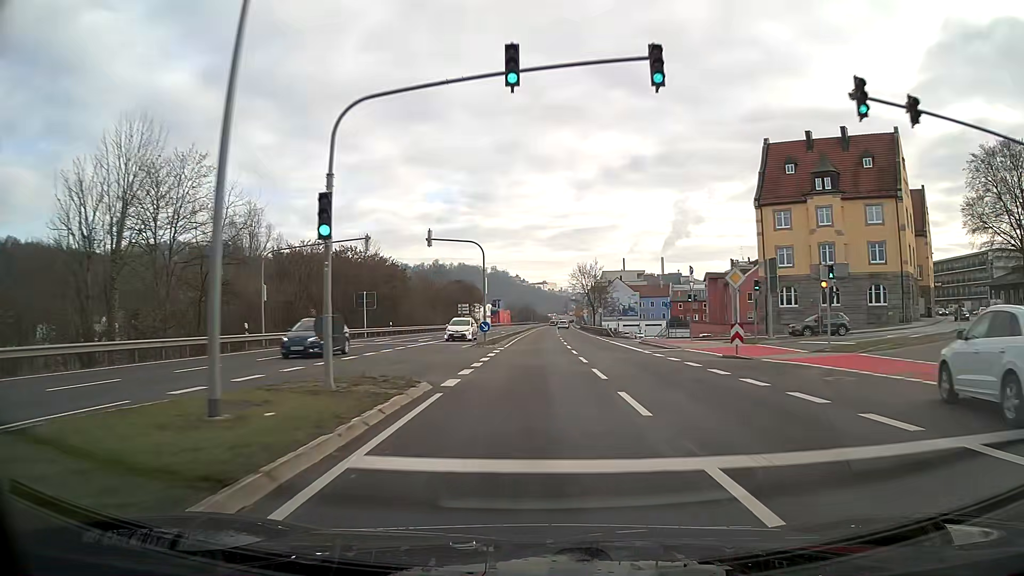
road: primary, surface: asphalt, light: Day
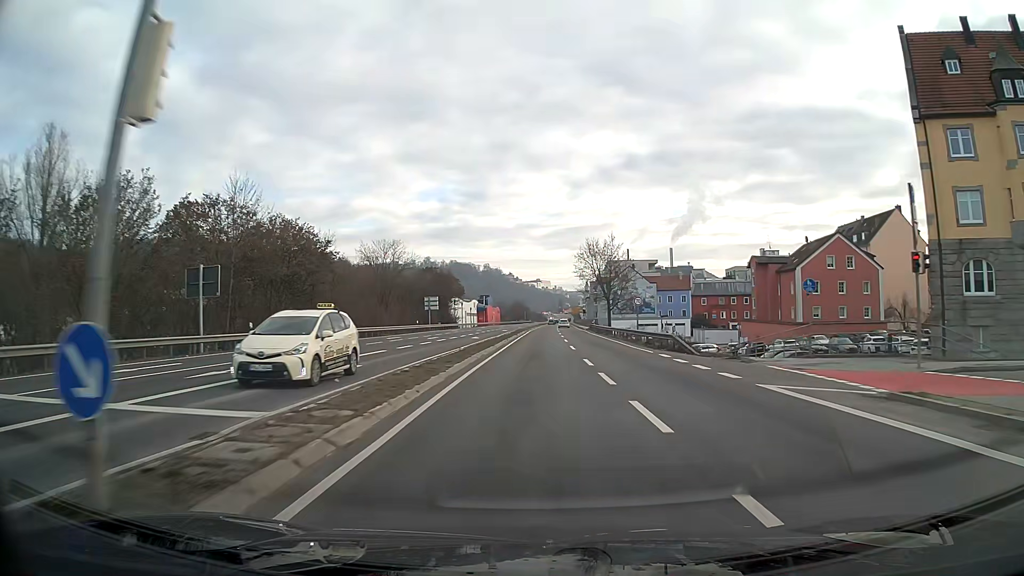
(+0.2, +31.6) m; +1°
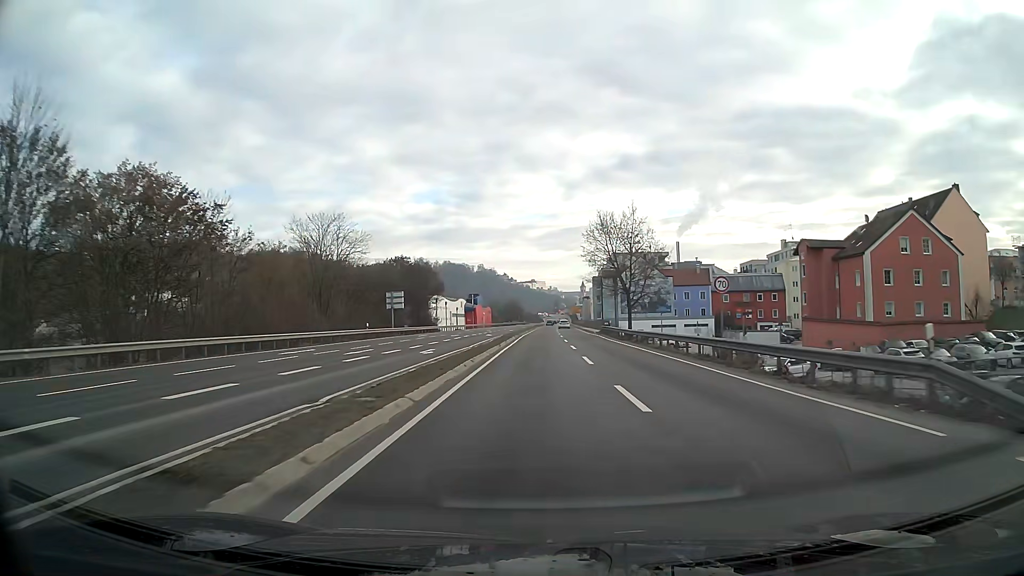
(+0.1, +21.2) m; 0°
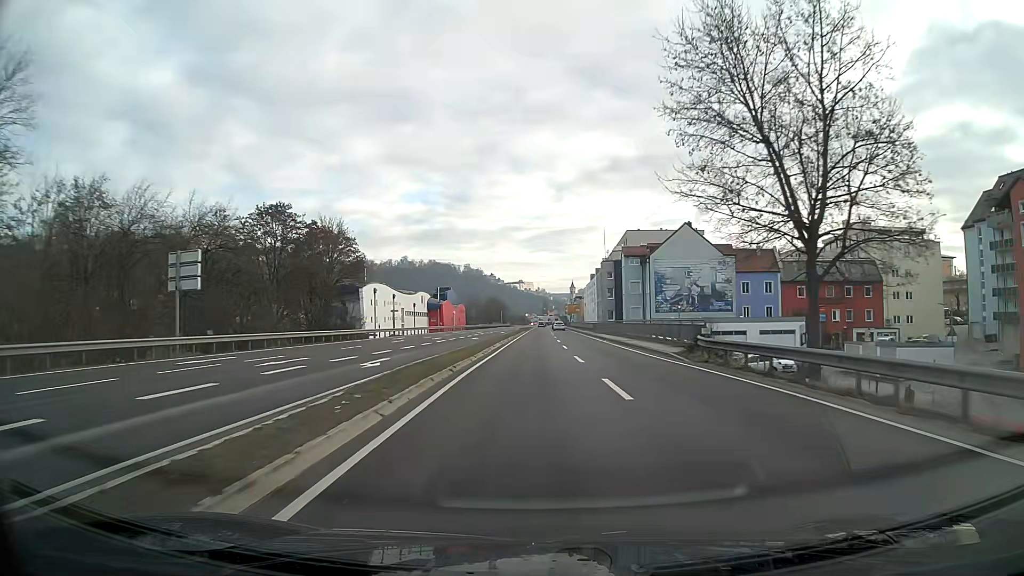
(+0.4, +42.7) m; +1°
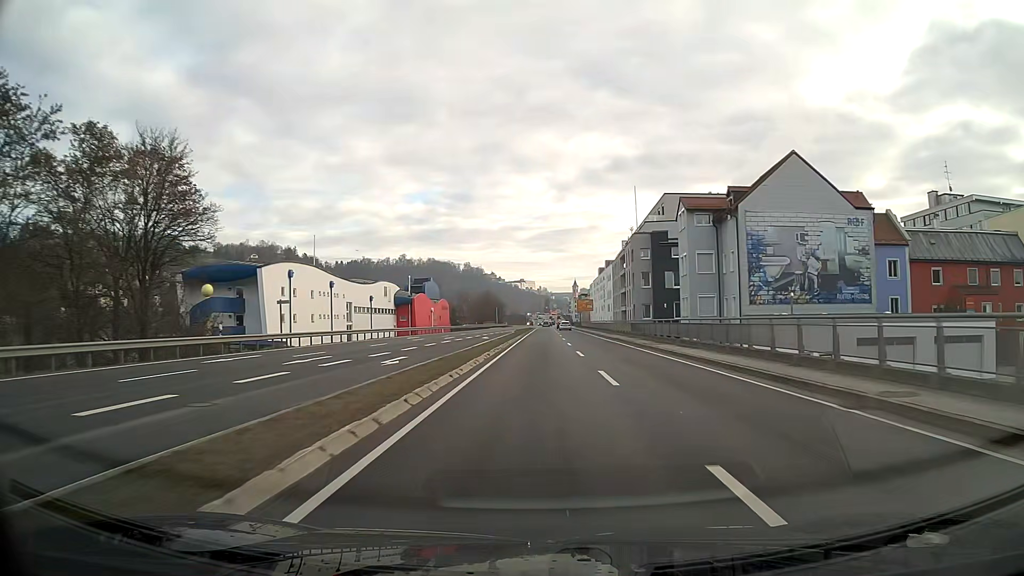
(0.0, +32.3) m; 0°
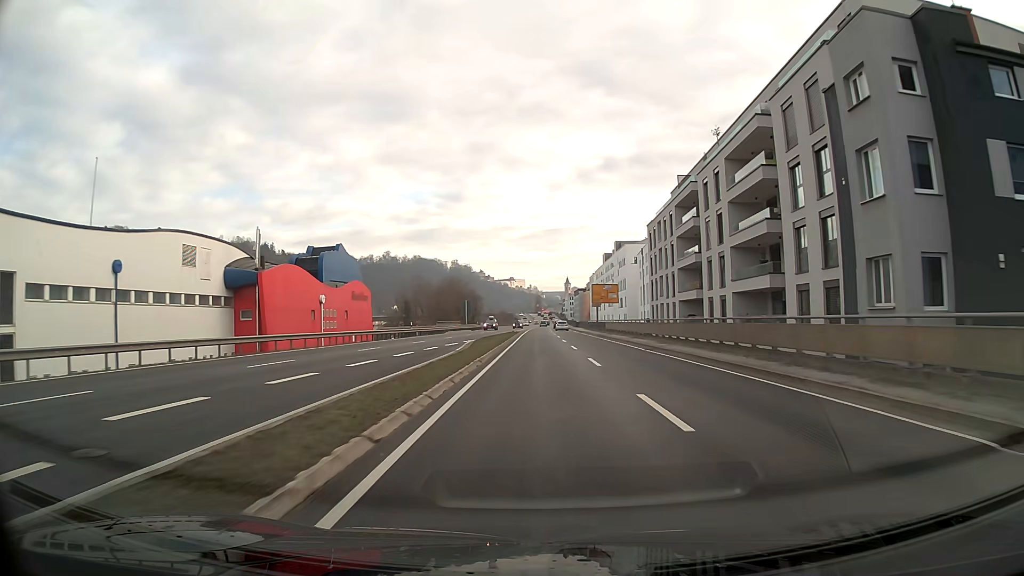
(+0.5, +54.4) m; +1°
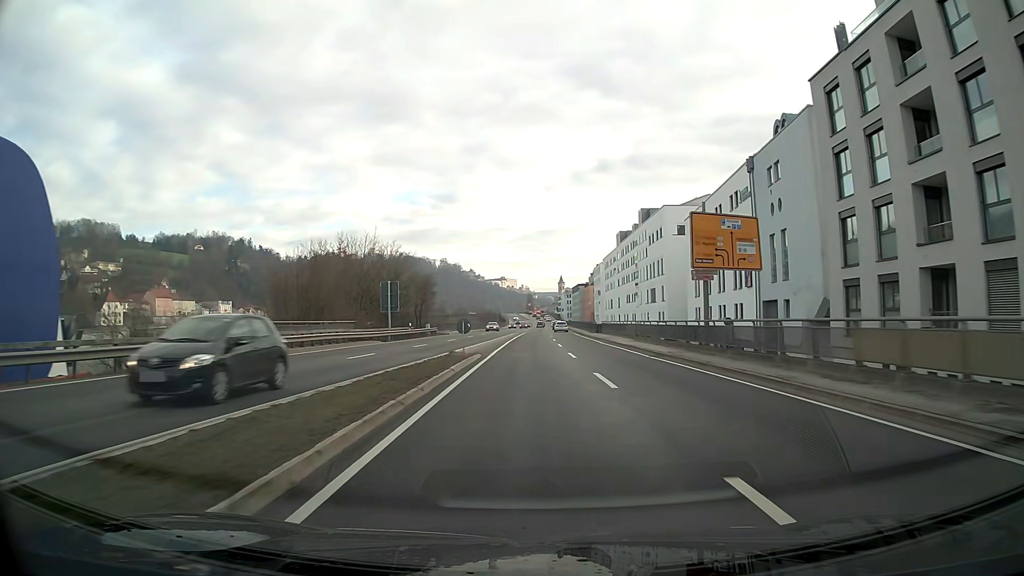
(+0.4, +54.6) m; +1°
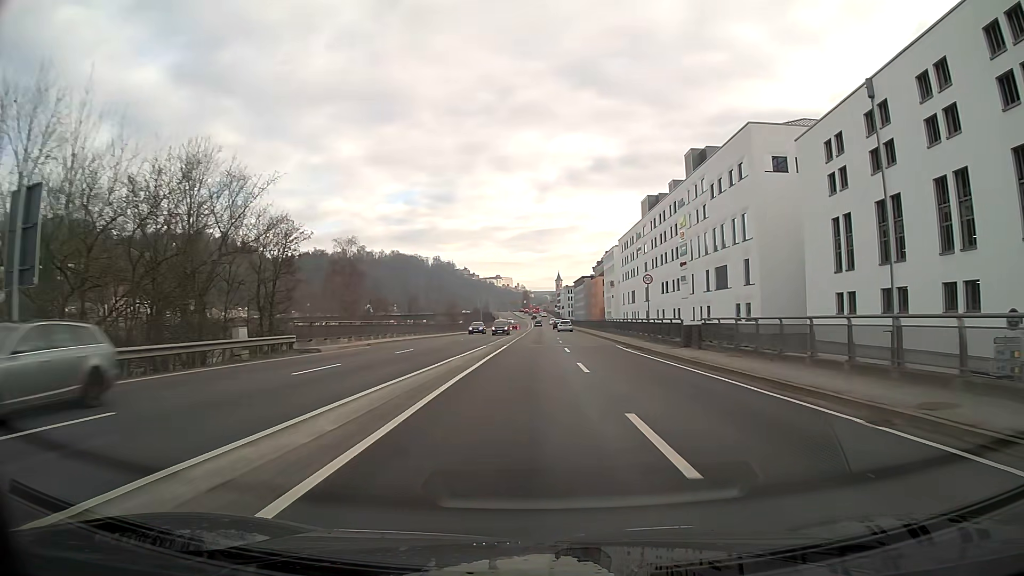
(0.0, +44.1) m; 0°
(0, +10) (0, +20) (0, +30) (0, +40) (0, +50) (0, +60) (0, +70) (0, +80) (0, +90) (+1, +100) m
